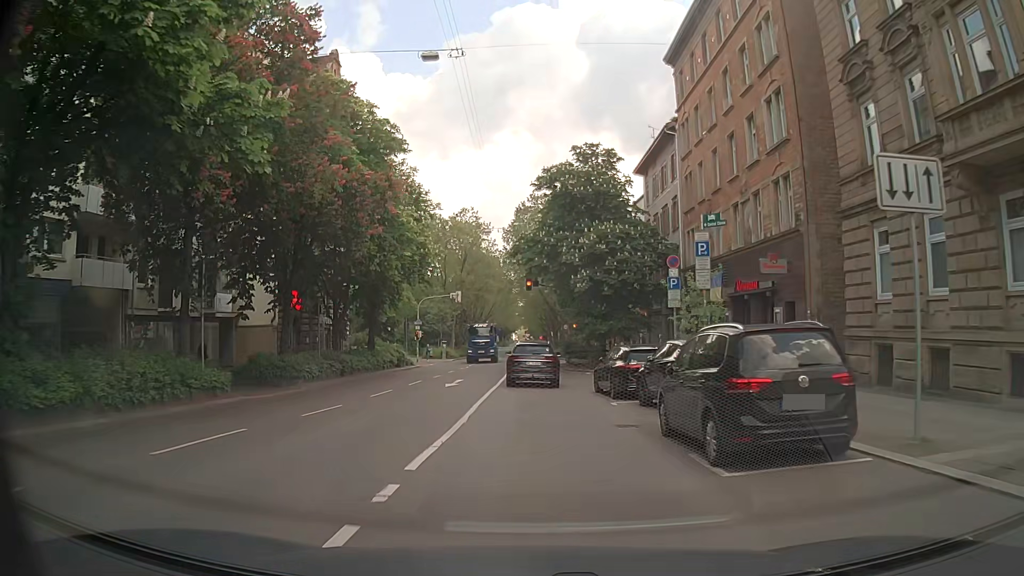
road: secondary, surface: asphalt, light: Day
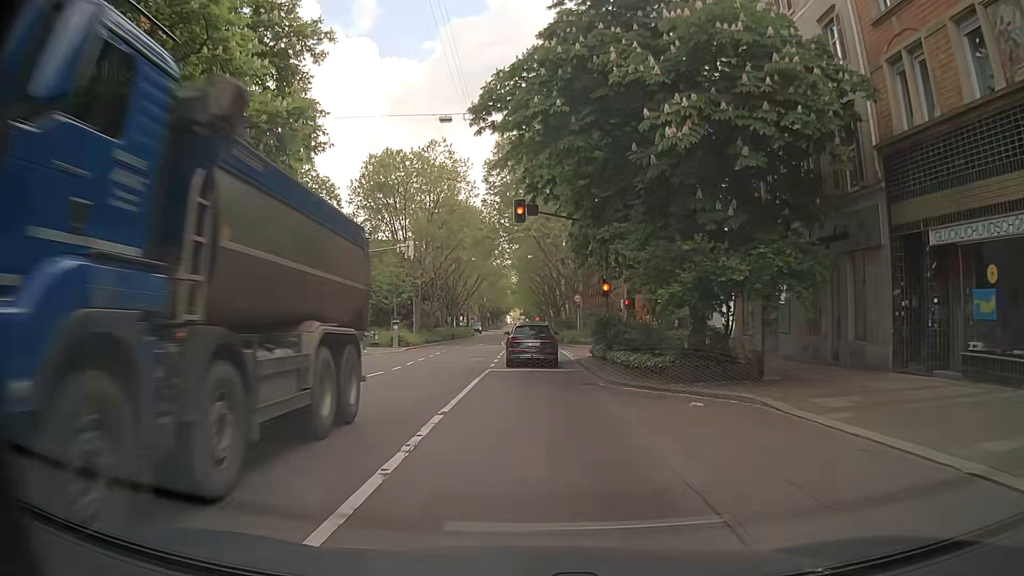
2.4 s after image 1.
(+0.1, +24.4) m; 0°
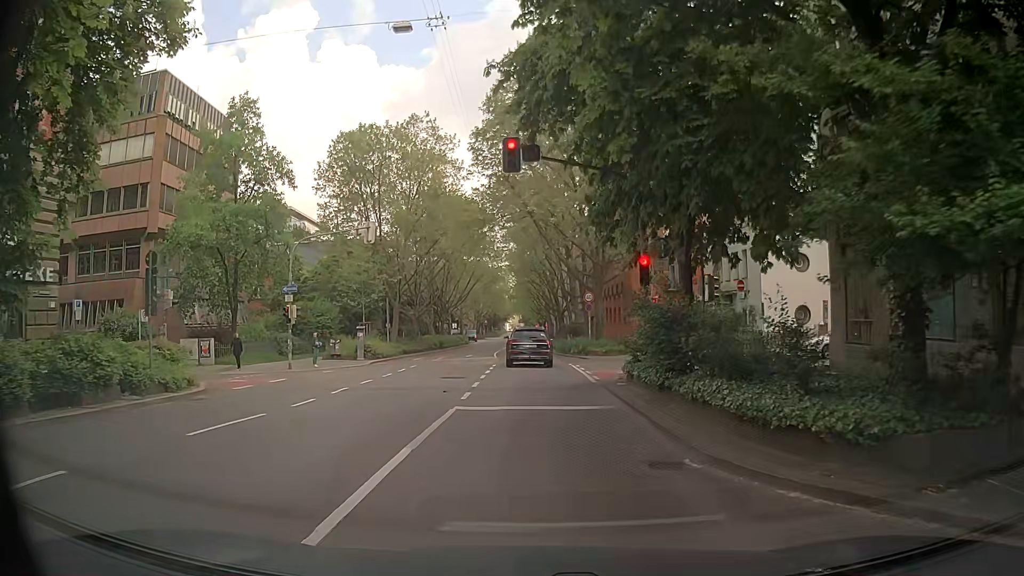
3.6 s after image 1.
(-0.1, +9.7) m; 0°
